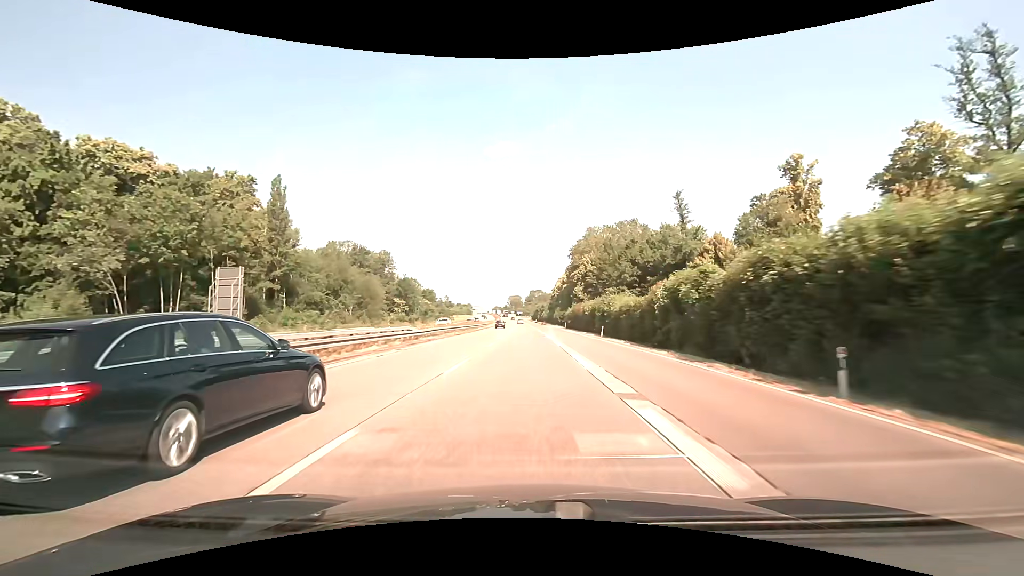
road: trunk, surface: asphalt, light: Day
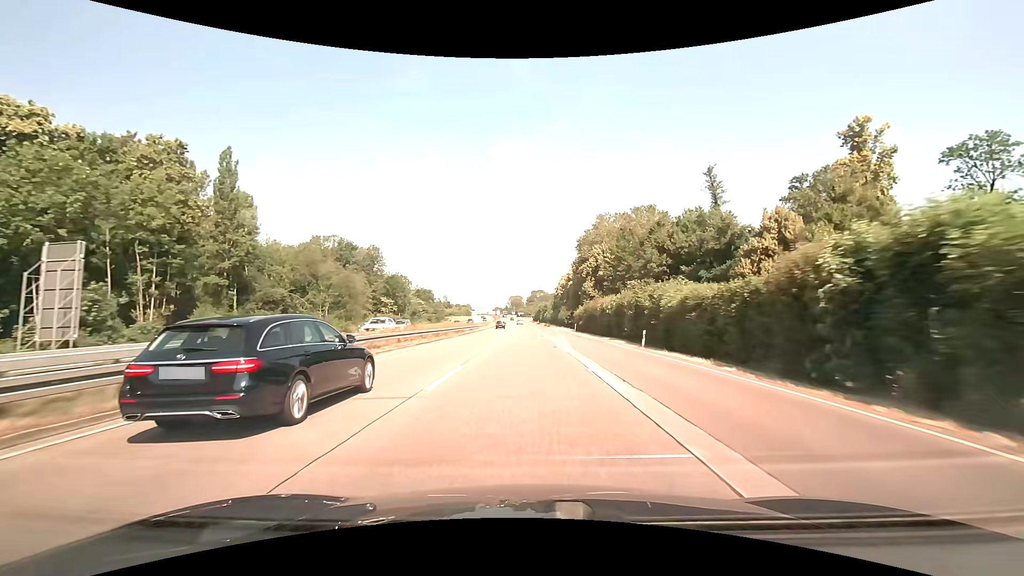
(-0.1, +15.4) m; 0°
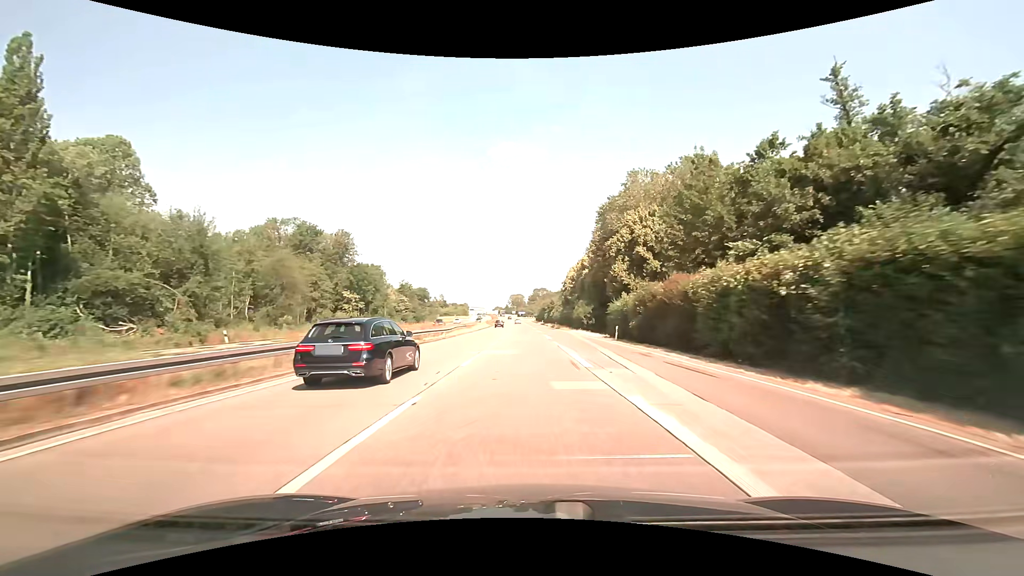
(0.0, +30.9) m; 0°
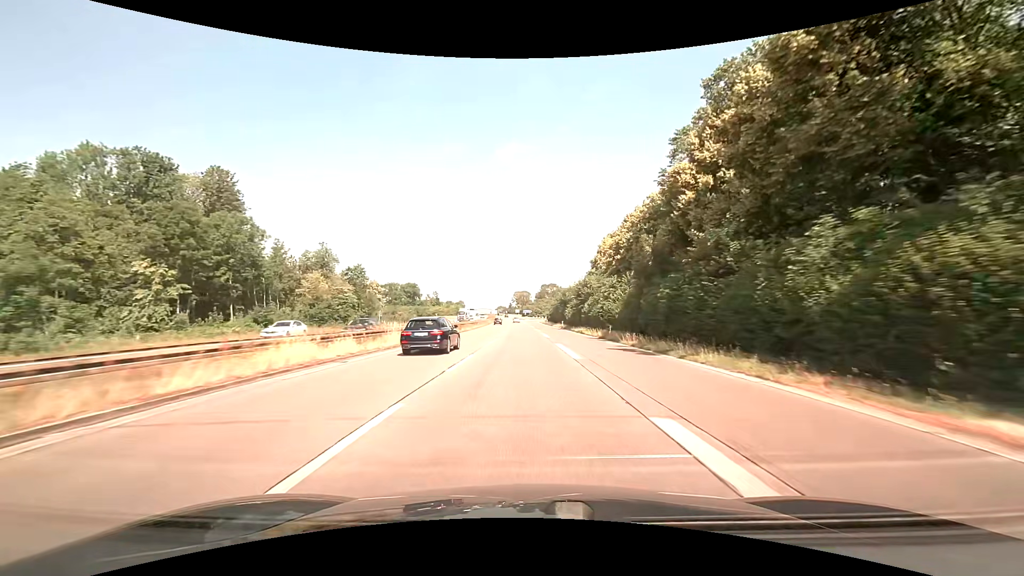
(-0.5, +61.6) m; -1°
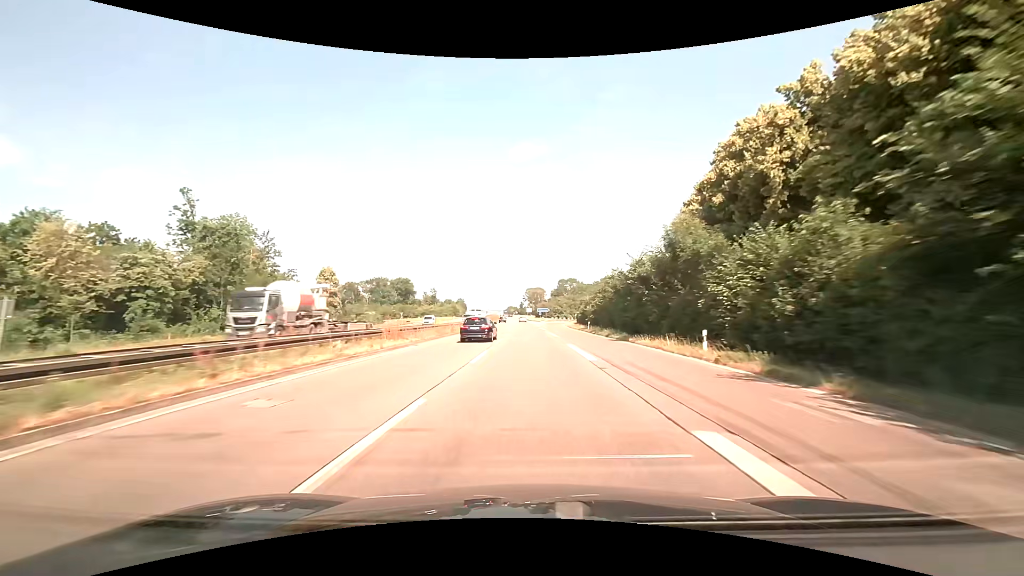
(-0.7, +61.2) m; -1°
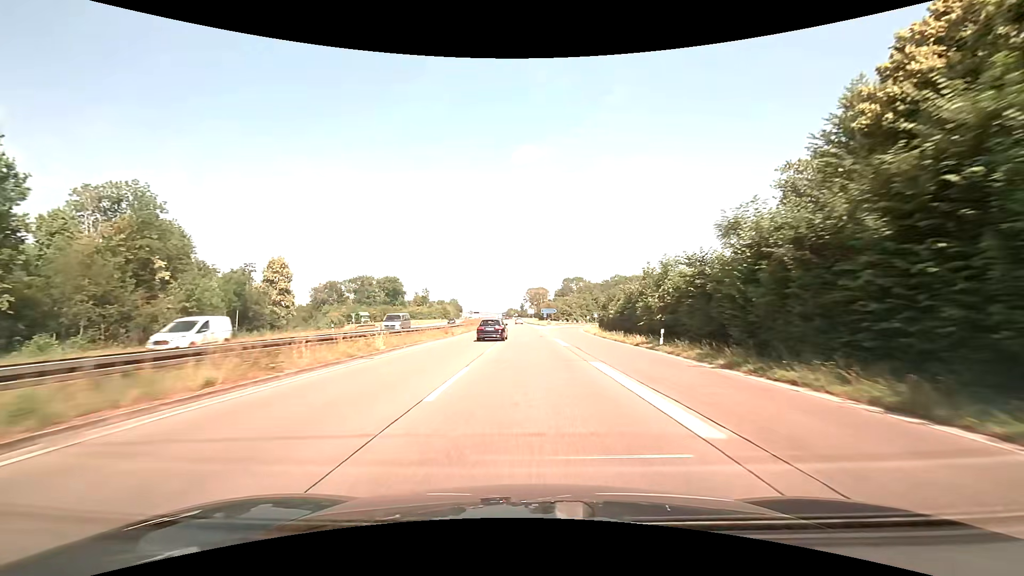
(-0.1, +30.4) m; 0°
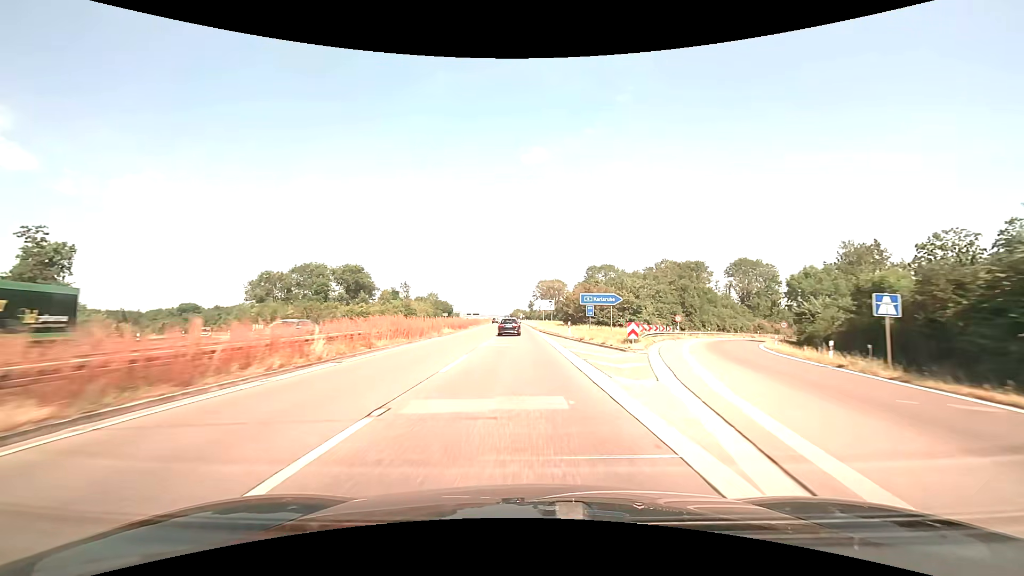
(-0.5, +74.5) m; -1°
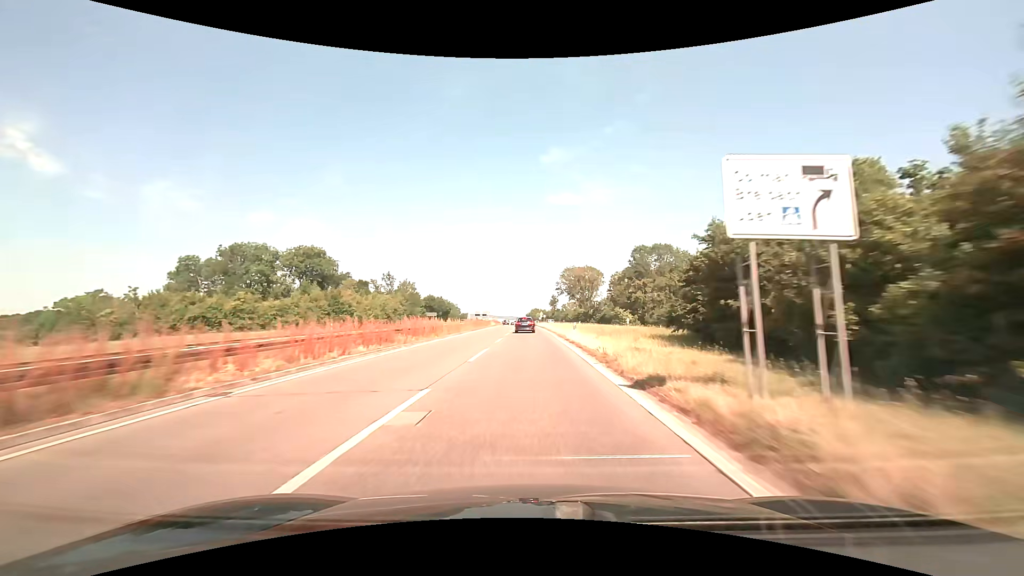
(-1.0, +57.5) m; -2°
(0, +10) (0, +20) (0, +30) (0, +40) (0, +50) (0, +60) (0, +70) (0, +80) (0, +90) (-1, +100) m
